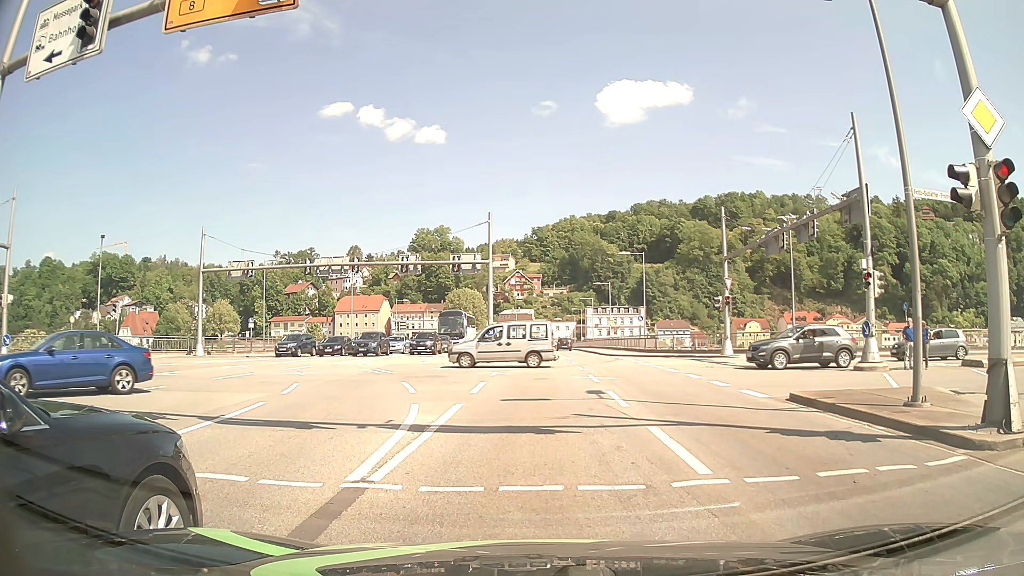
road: primary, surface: asphalt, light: Day
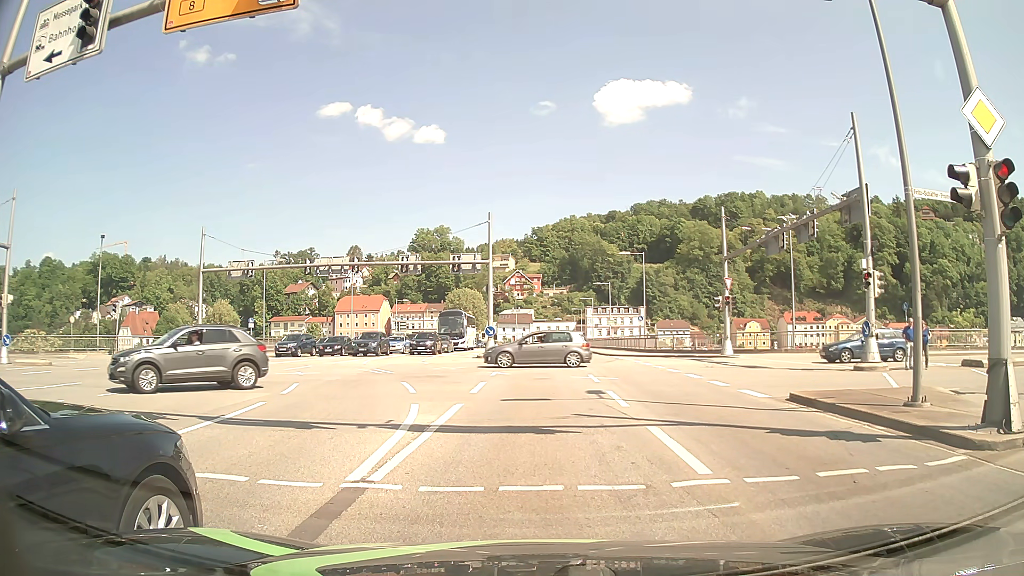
(0.0, 0.0) m; 0°
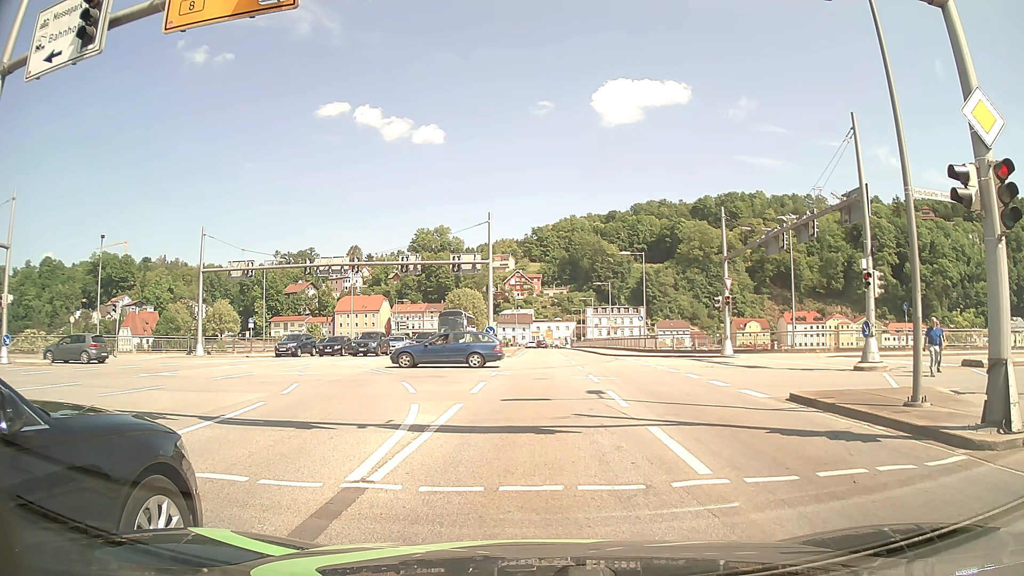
(0.0, 0.0) m; 0°
(0, +10) (0, +20) (0, +30) (0, +40) (0, +50) (0, +60) (0, +70) (0, +80) (0, +90) (0, +100) m
